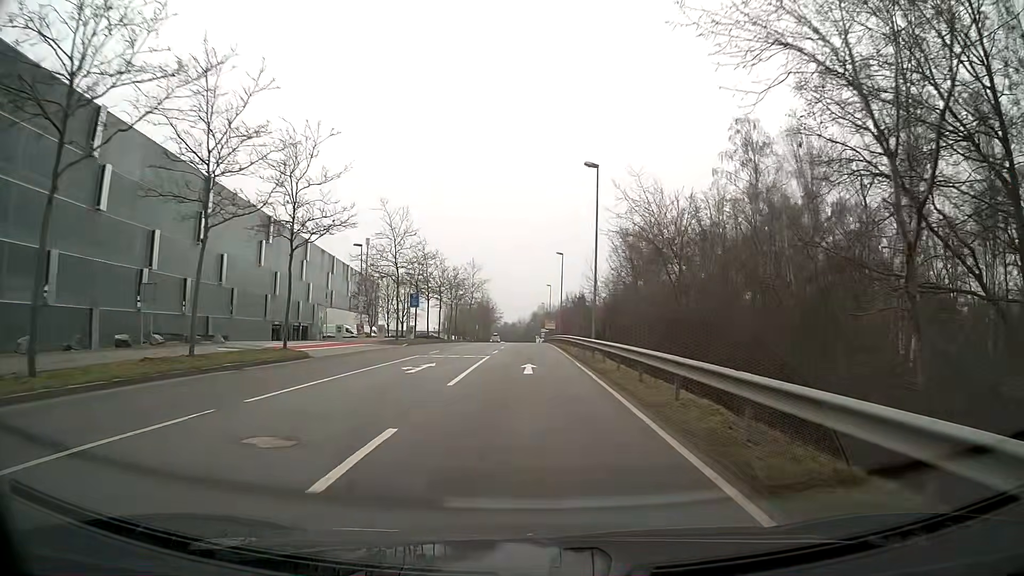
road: secondary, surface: asphalt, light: Day
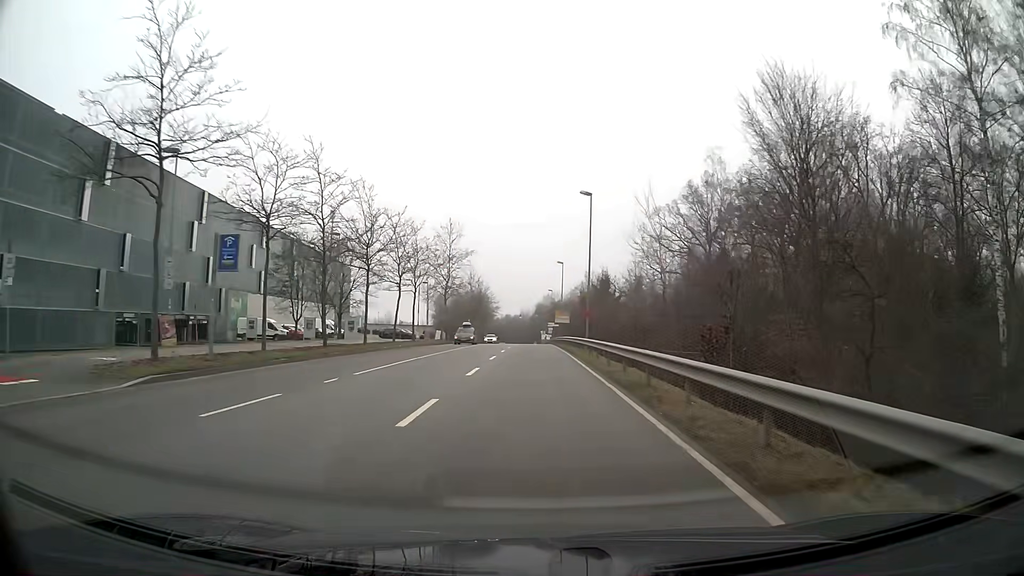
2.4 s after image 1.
(-0.3, +32.7) m; 0°
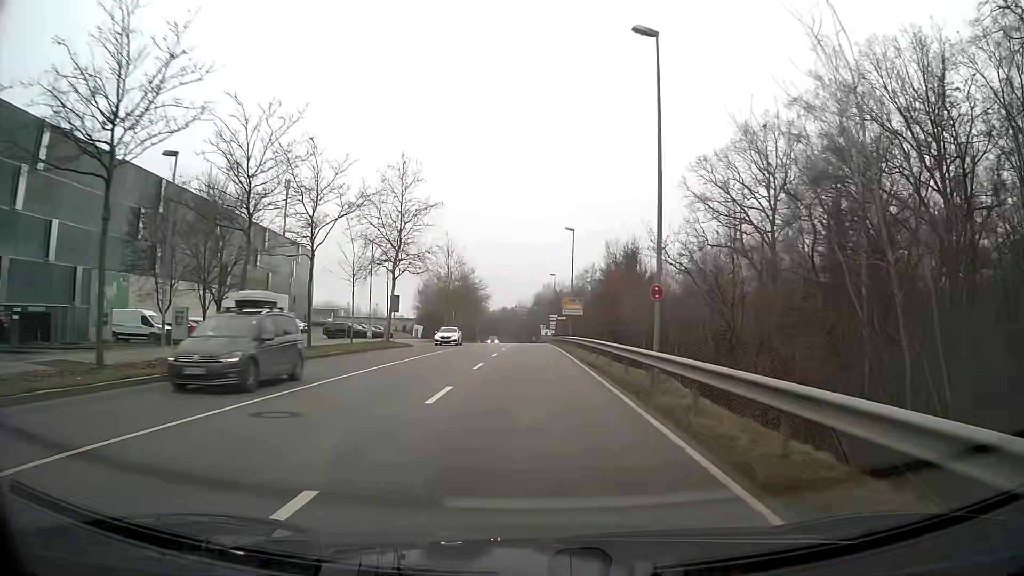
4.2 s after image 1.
(0.0, +24.8) m; 0°
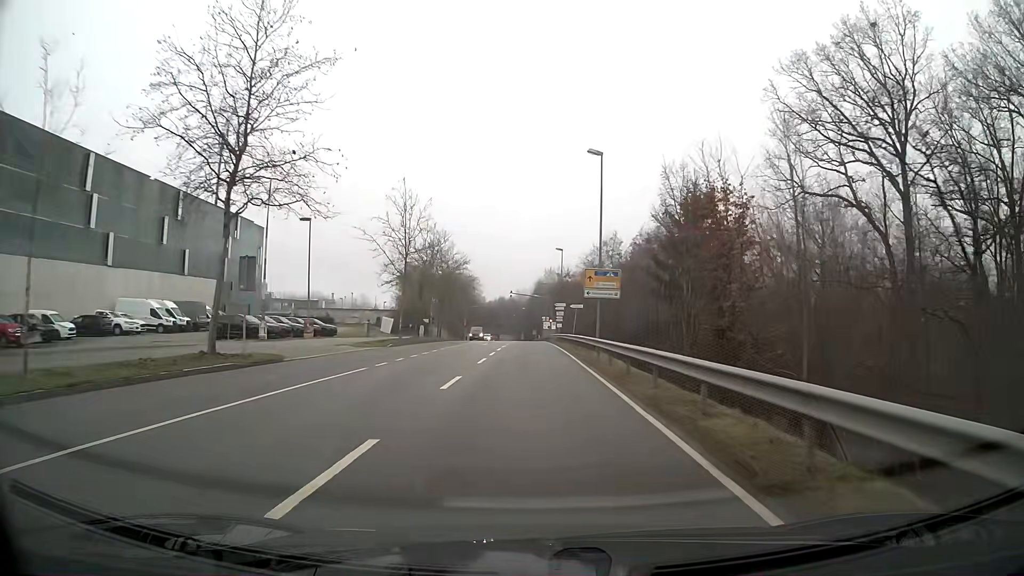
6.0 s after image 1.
(0.0, +24.9) m; 0°
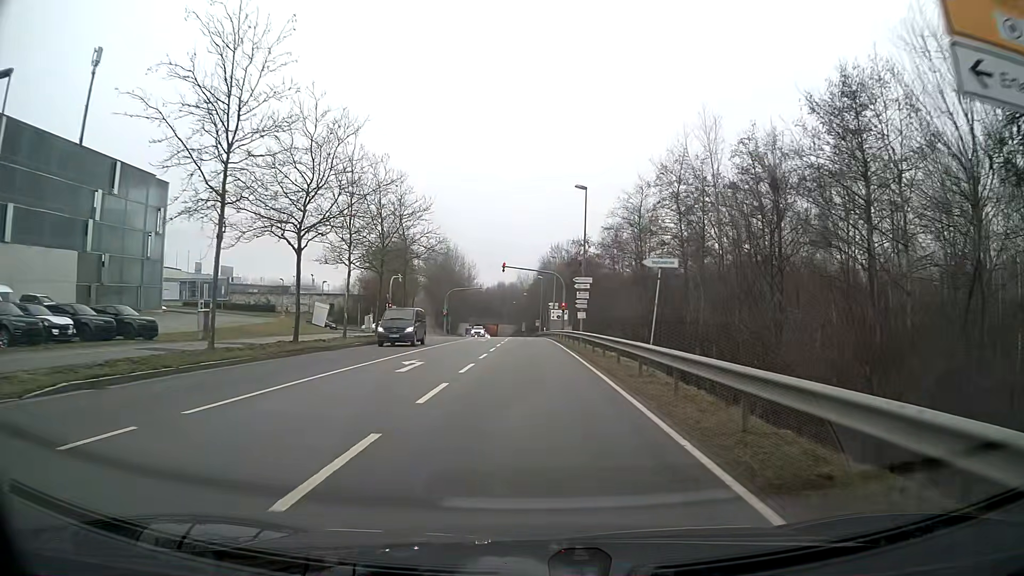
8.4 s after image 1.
(0.0, +29.7) m; 0°
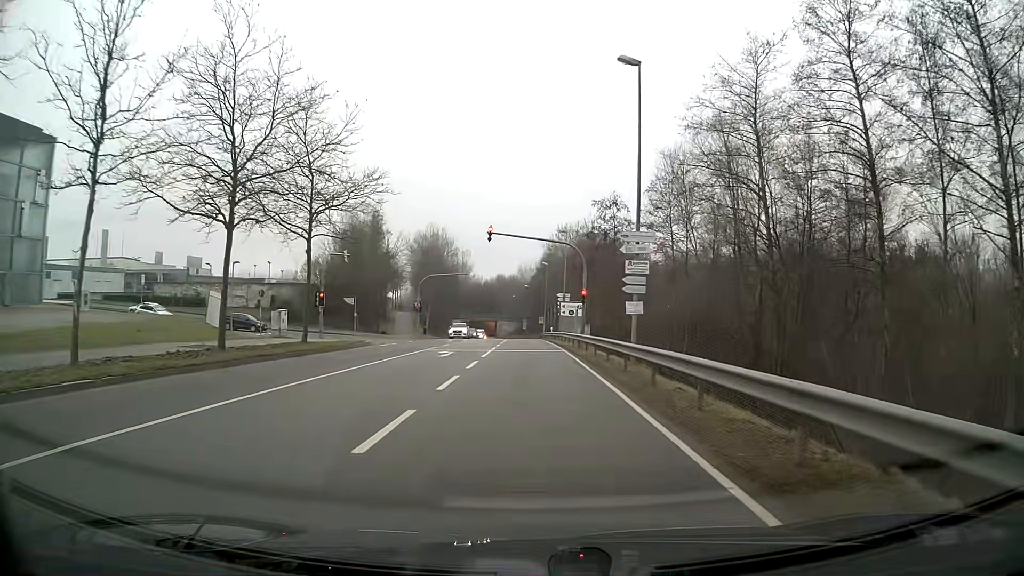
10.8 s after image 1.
(0.0, +21.5) m; 0°
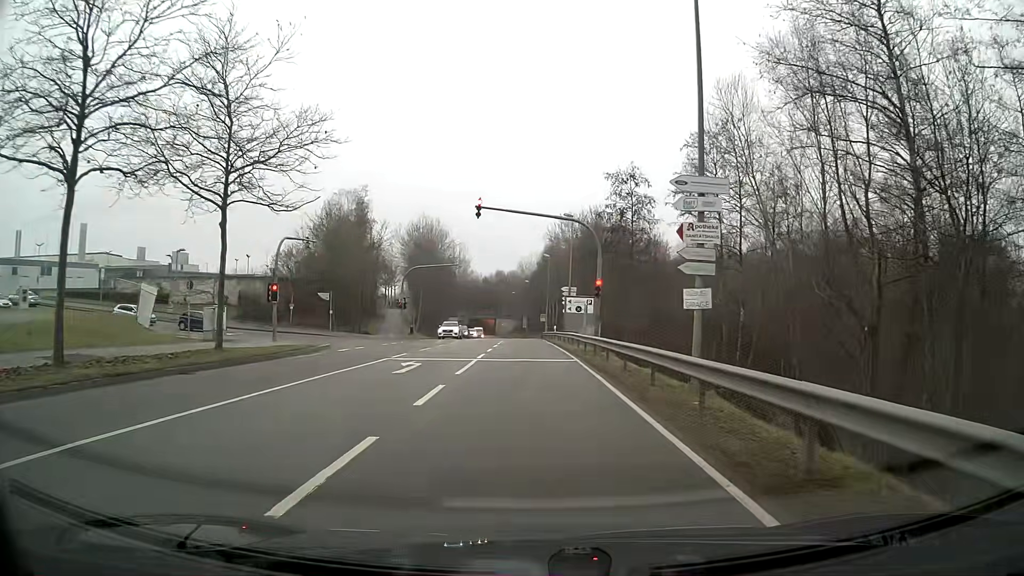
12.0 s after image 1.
(0.0, +8.1) m; 0°
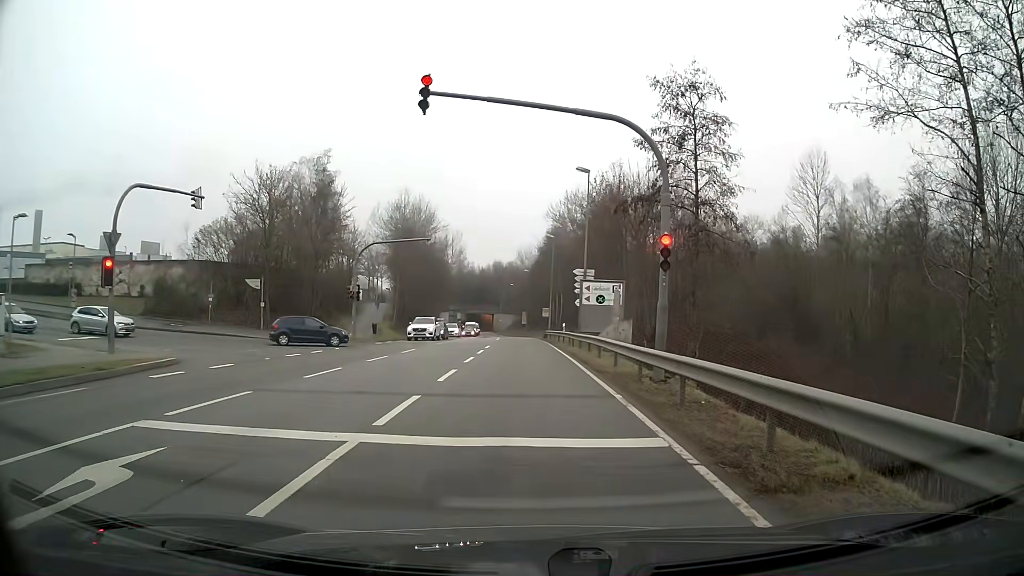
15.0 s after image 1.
(0.0, +14.9) m; +1°
(0, +10) (0, +20) (0, +30) (-1, +40) (-1, +50) (-1, +60) (-2, +70) (-2, +80) (-3, +90) (-4, +100) m
